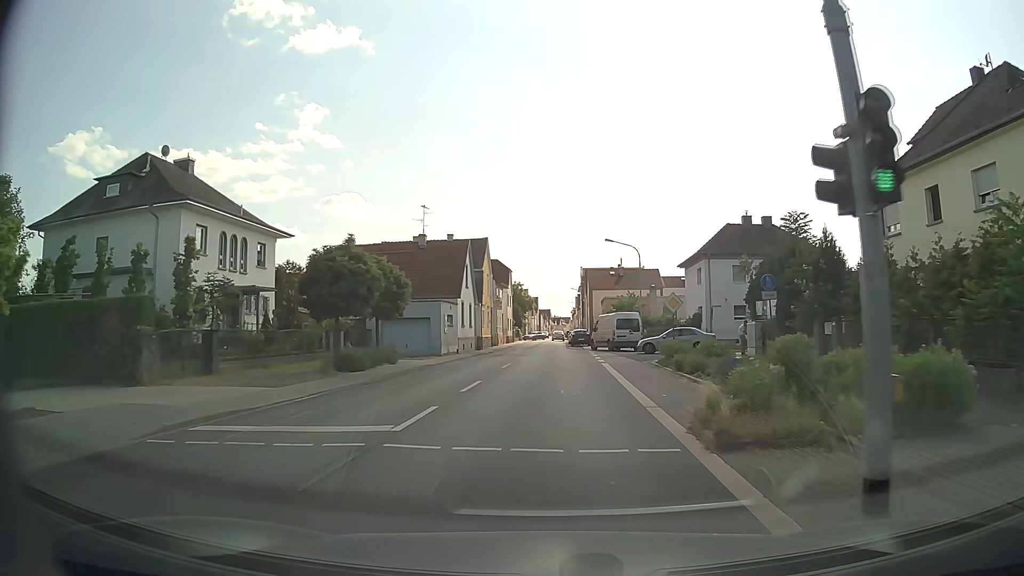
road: tertiary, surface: asphalt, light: Day
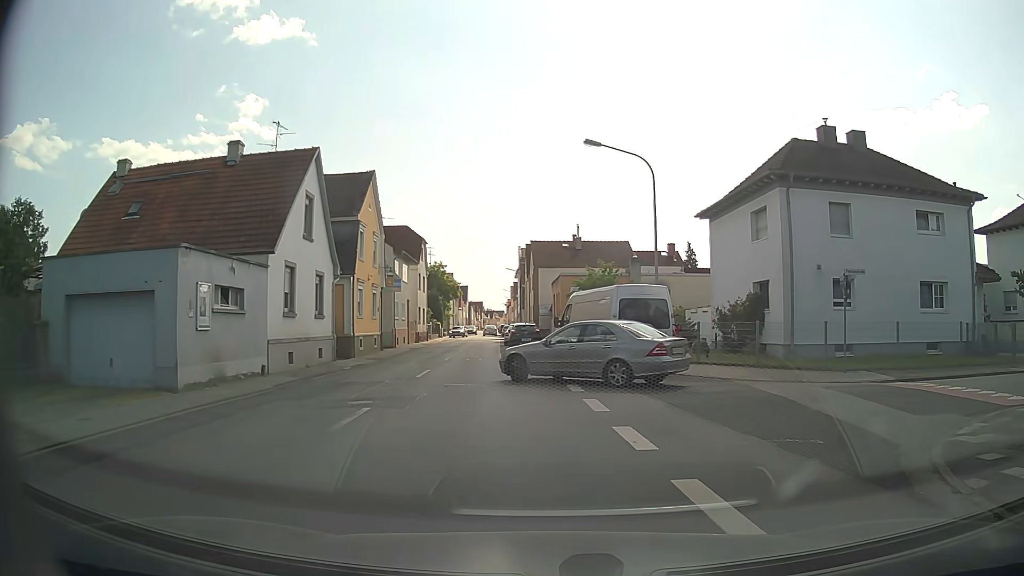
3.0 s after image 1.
(+0.5, +23.7) m; +6°
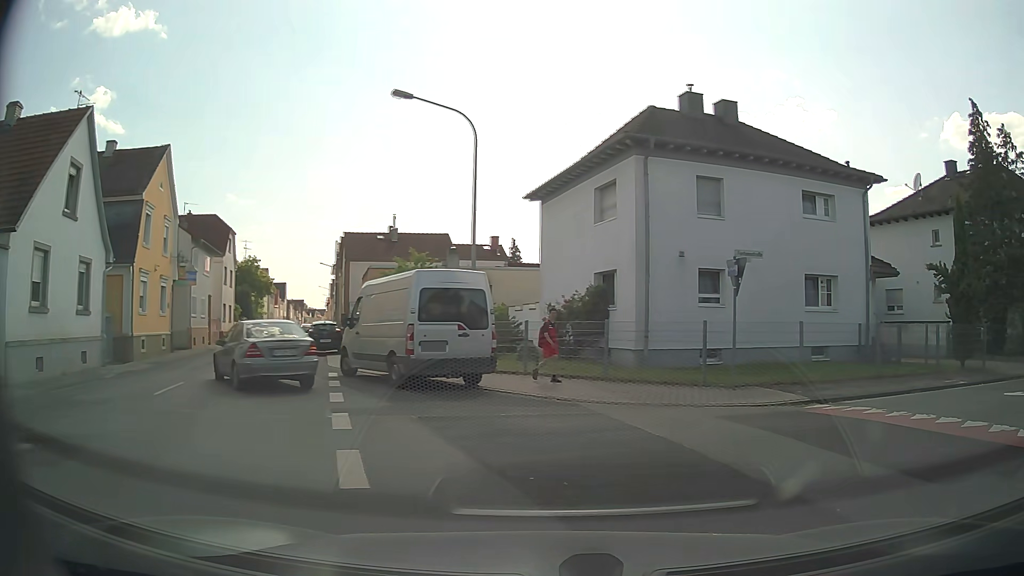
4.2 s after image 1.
(+0.5, +4.7) m; +15°
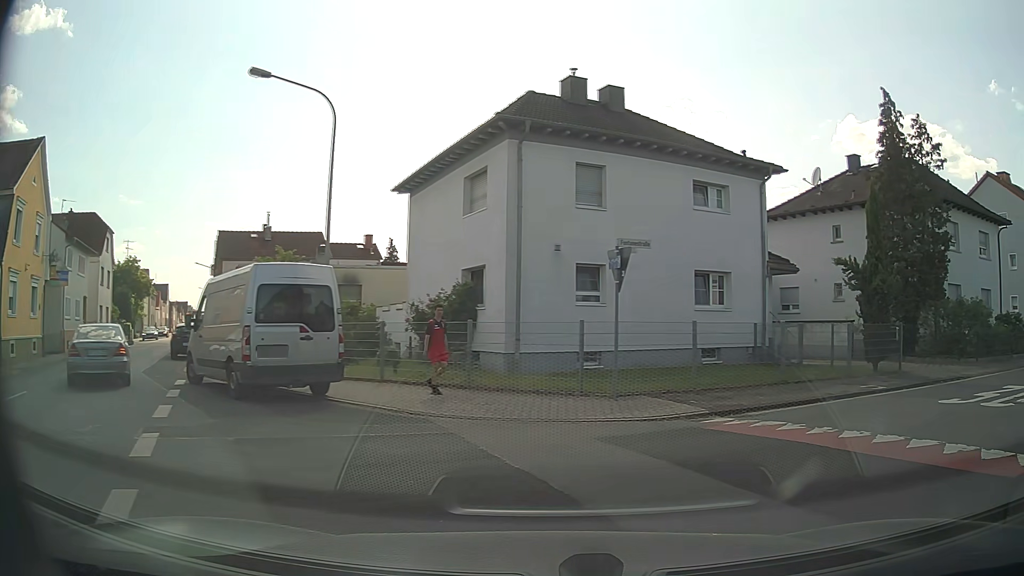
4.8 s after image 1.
(+0.2, +1.8) m; +10°
